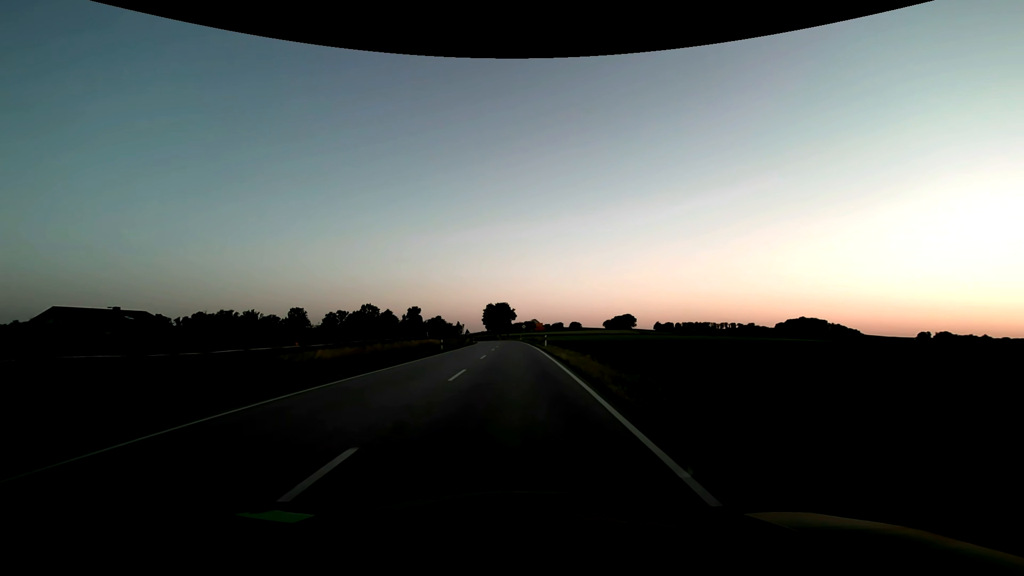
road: secondary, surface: asphalt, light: Sunrise
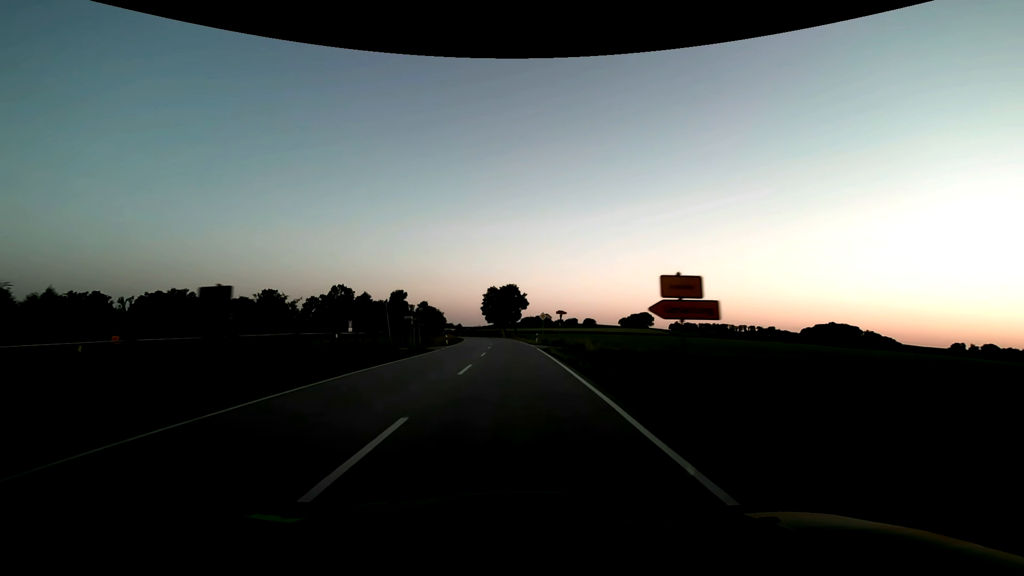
(-0.2, +45.9) m; -1°
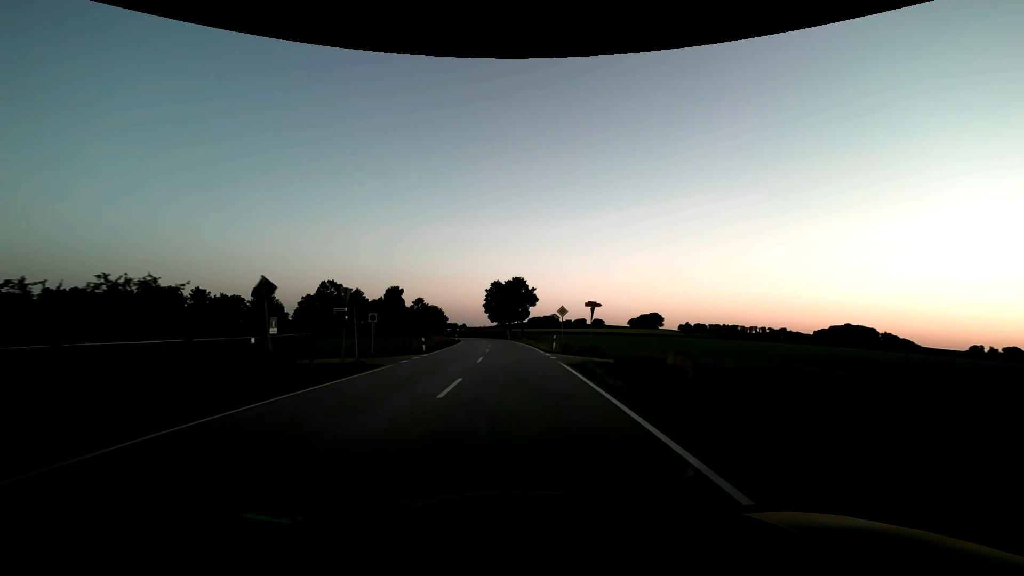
(-0.1, +15.5) m; -1°
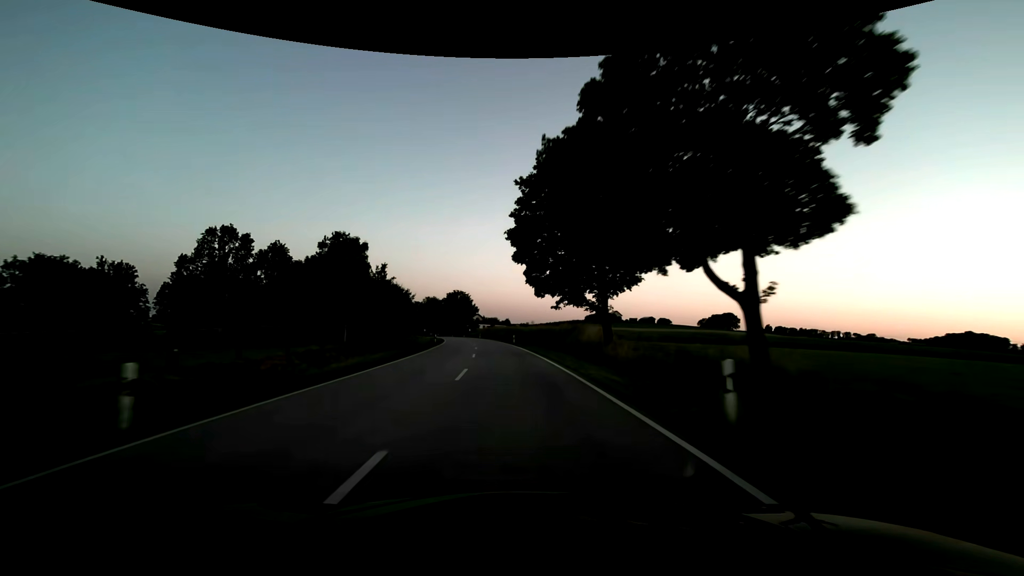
(-3.6, +78.1) m; -6°
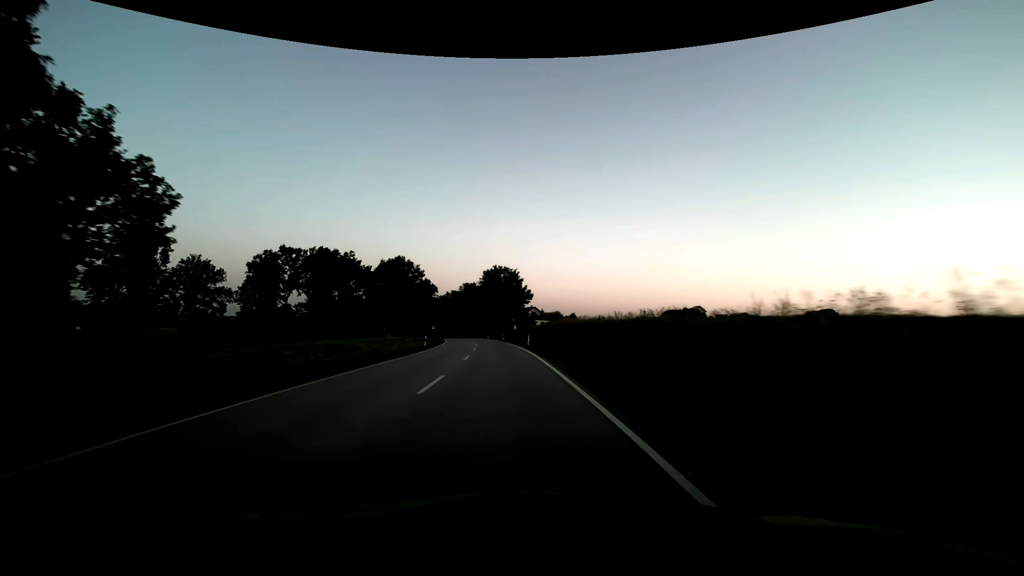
(-3.6, +63.0) m; -7°
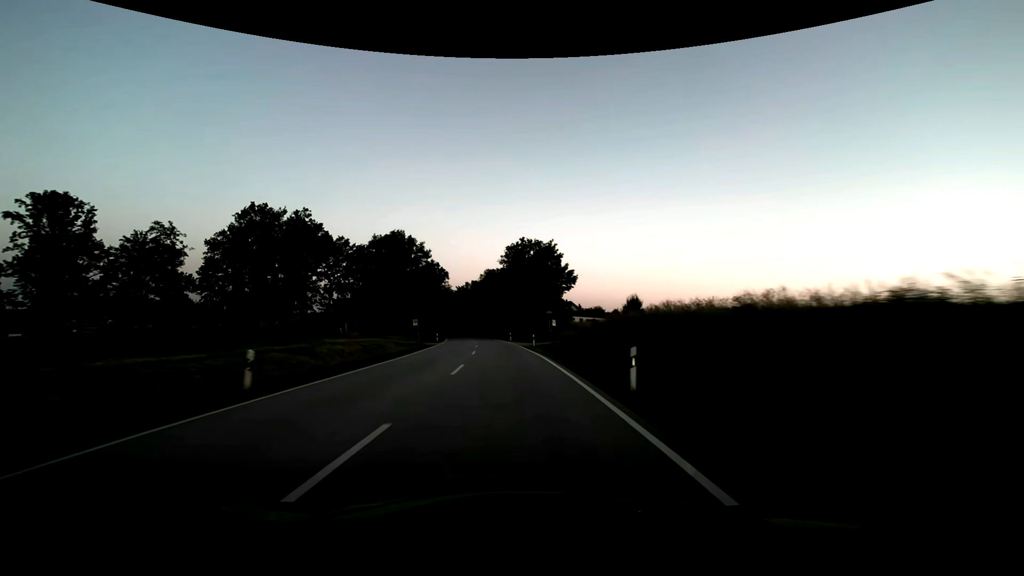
(-1.0, +31.7) m; -3°
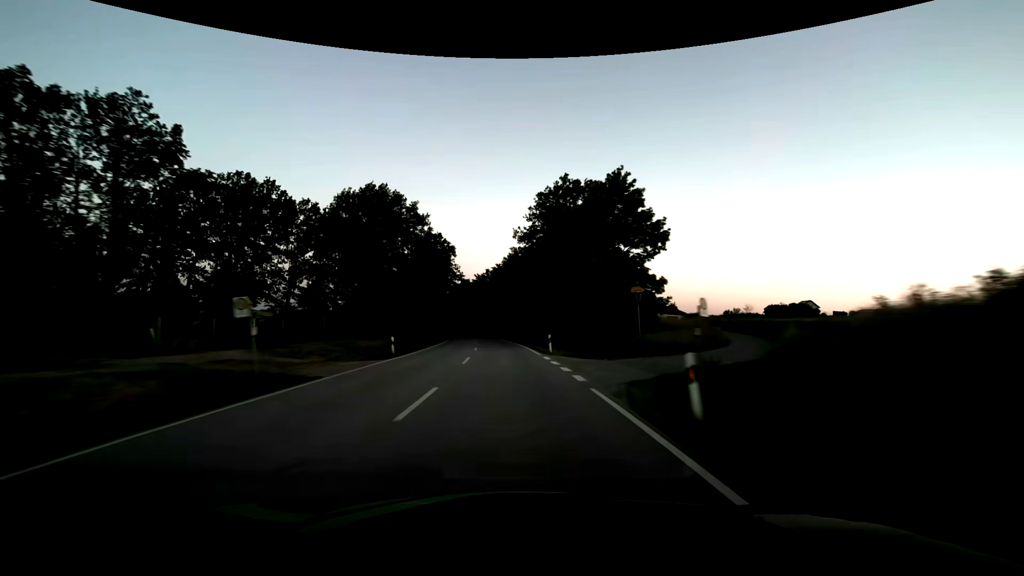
(-0.9, +31.8) m; -3°
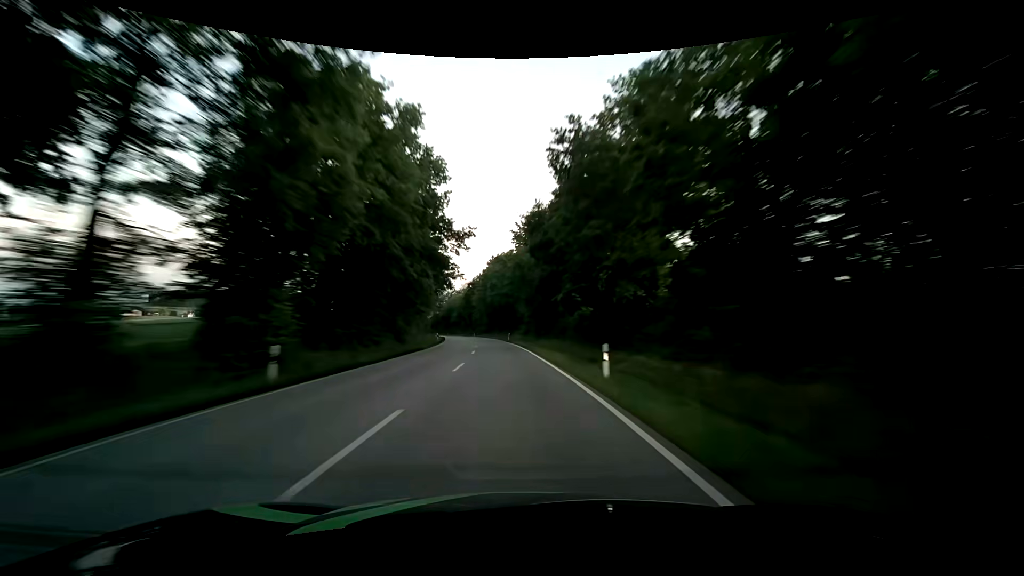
(-3.6, +63.4) m; -6°
(0, +10) (0, +20) (-1, +30) (-1, +40) (-2, +50) (-3, +60) (-4, +70) (-6, +80) (-7, +90) (-9, +99) m
